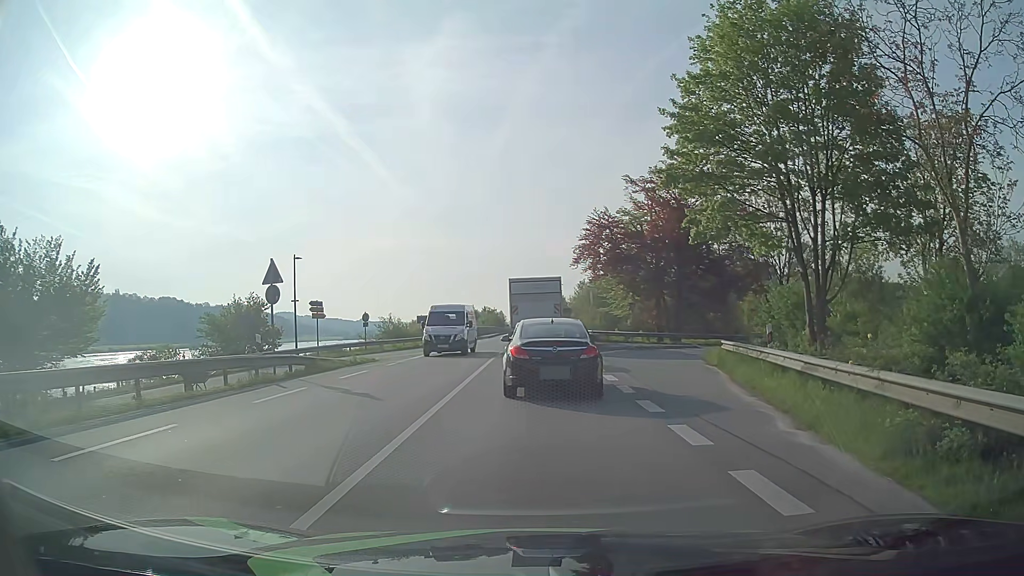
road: primary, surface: asphalt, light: Day
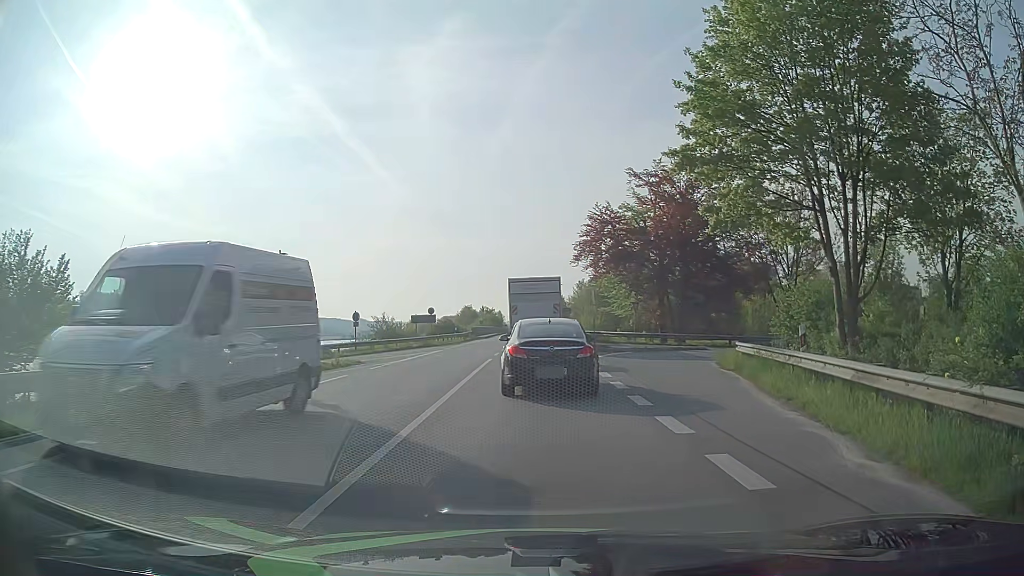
(0.0, +2.1) m; +1°
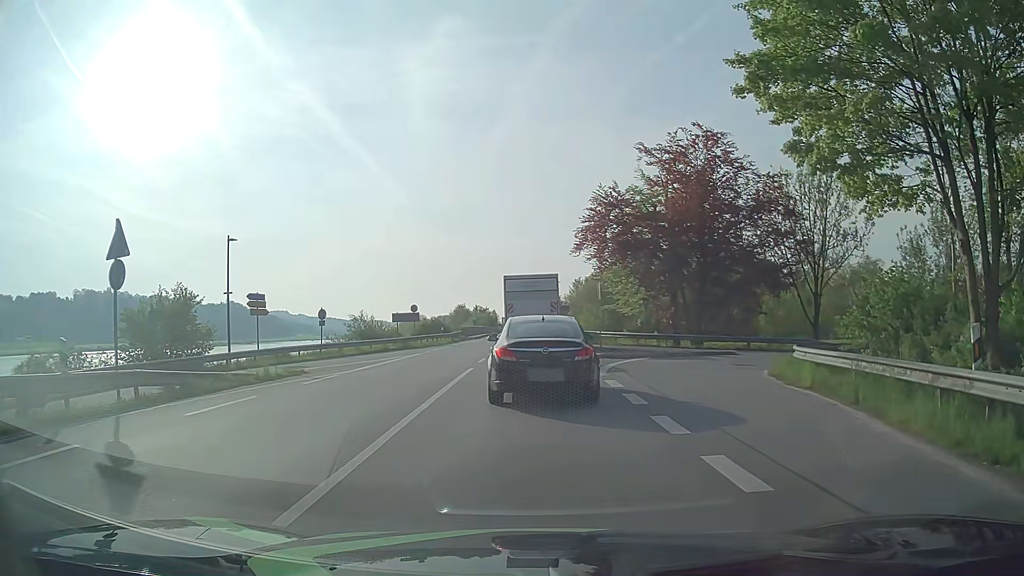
(0.0, +6.1) m; 0°
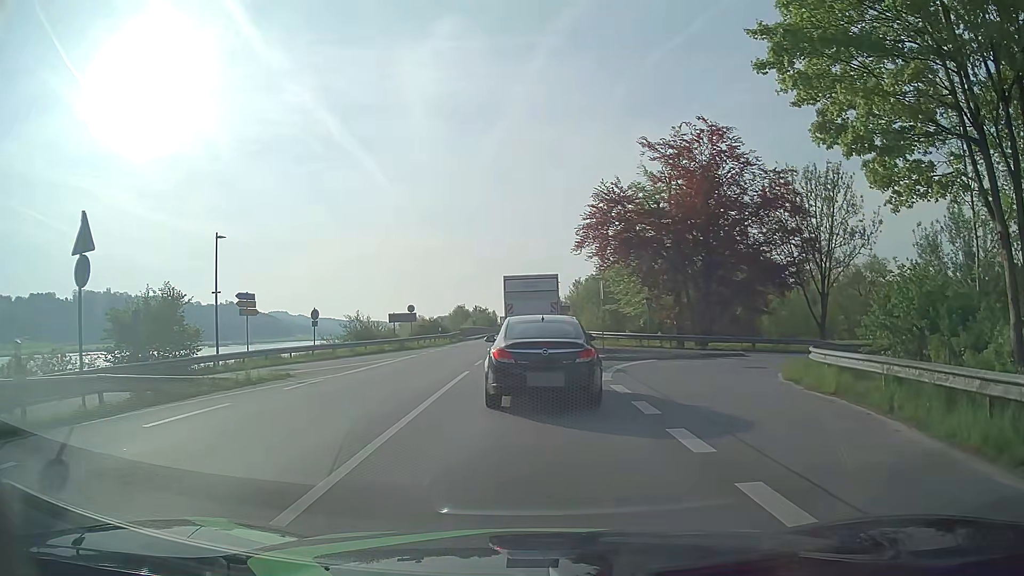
(0.0, +1.2) m; +1°
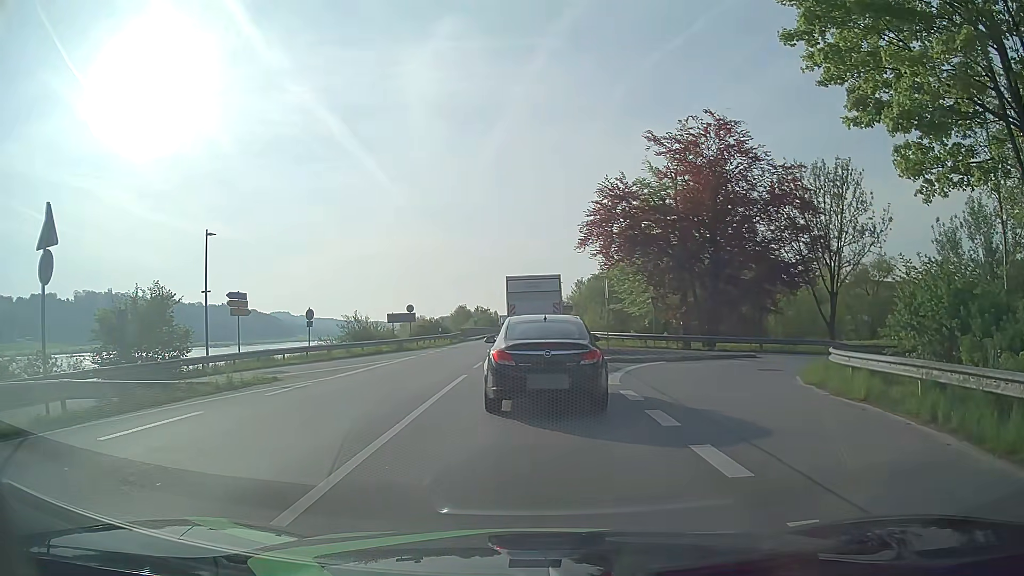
(0.0, +1.2) m; -2°
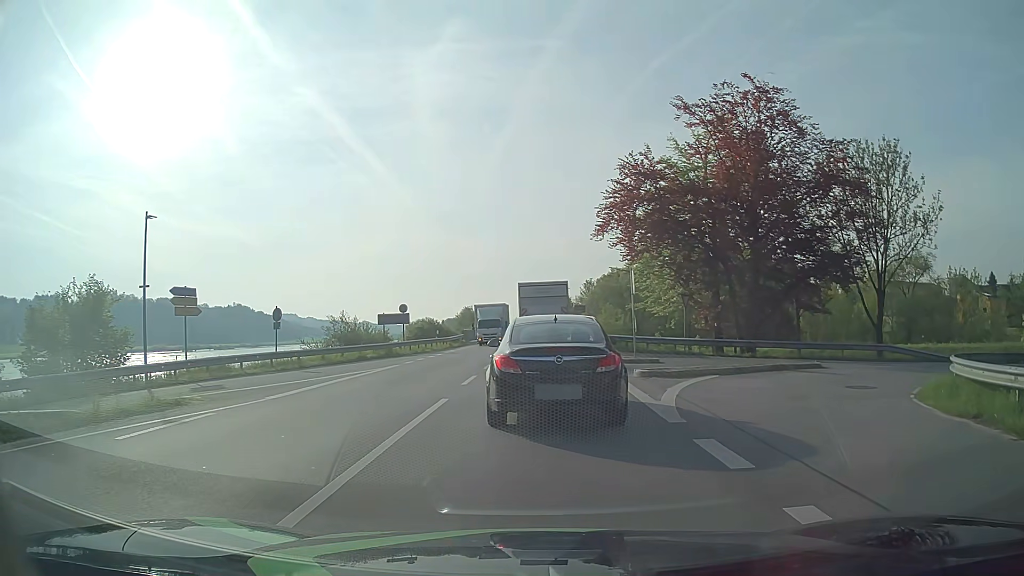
(0.0, +5.7) m; -1°
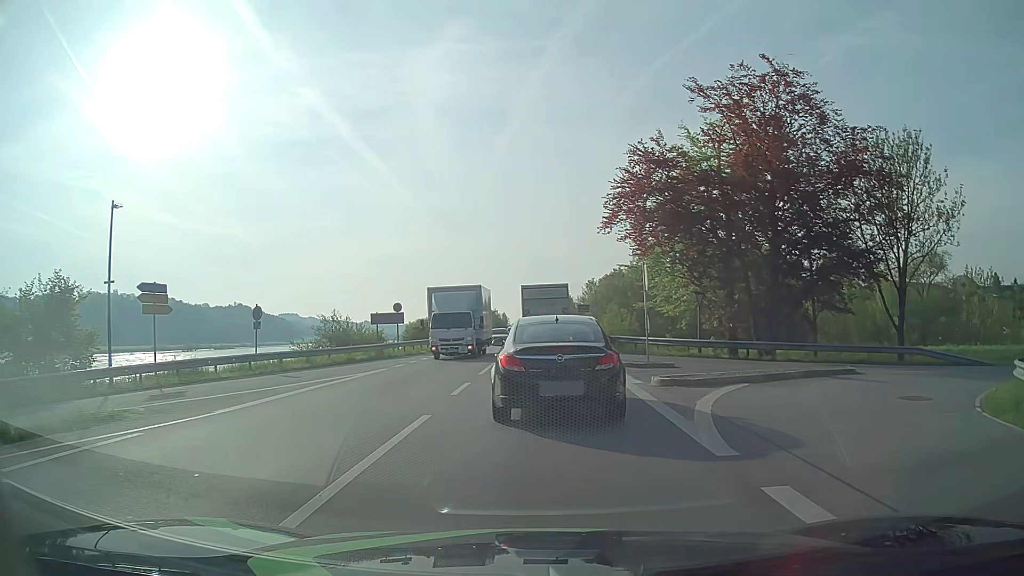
(0.0, +2.4) m; 0°
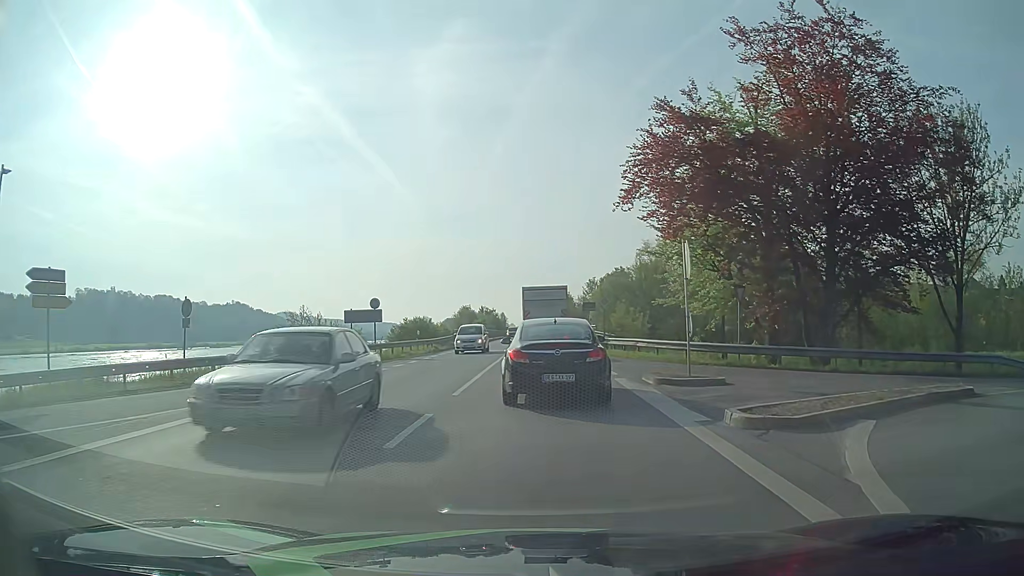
(+0.2, +6.1) m; +2°
(0, +10) (0, +20) (0, +30) (0, +40) (0, +50) (0, +60) (0, +70) (0, +80) (0, +90) (+1, +100) m
